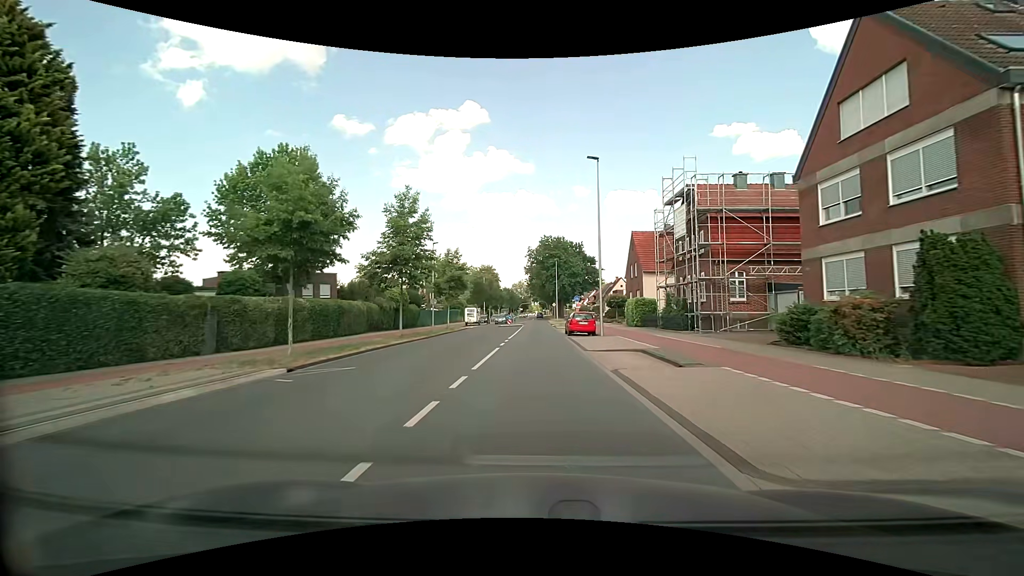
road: tertiary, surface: asphalt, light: Day
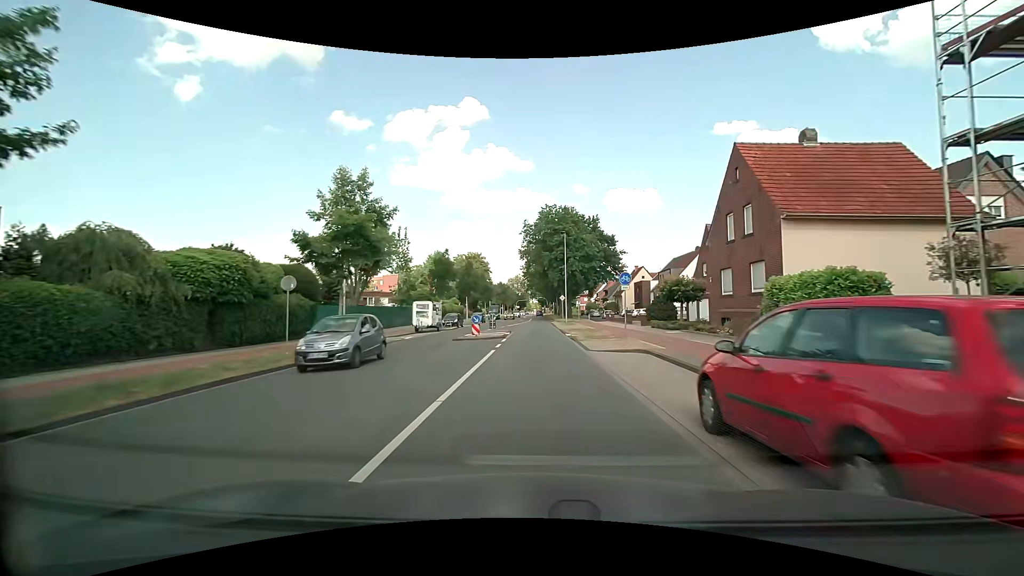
(+0.1, +28.0) m; 0°
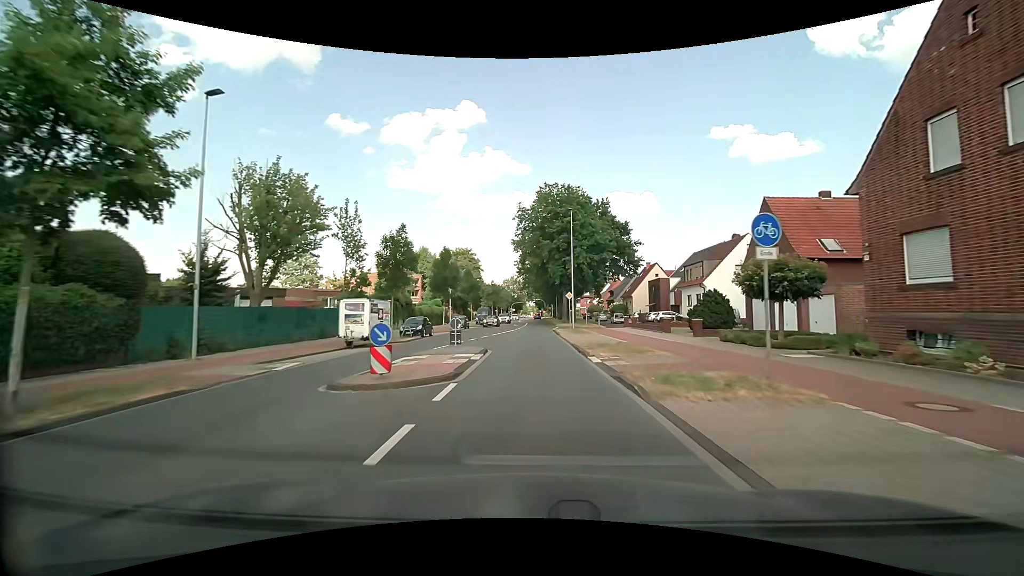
(+0.1, +14.2) m; 0°
